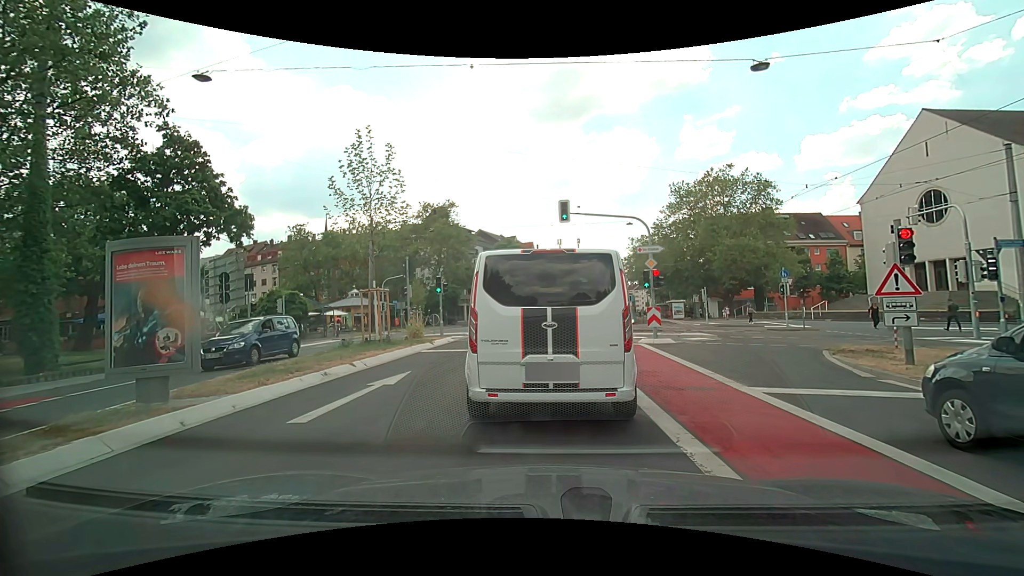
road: secondary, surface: asphalt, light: Day
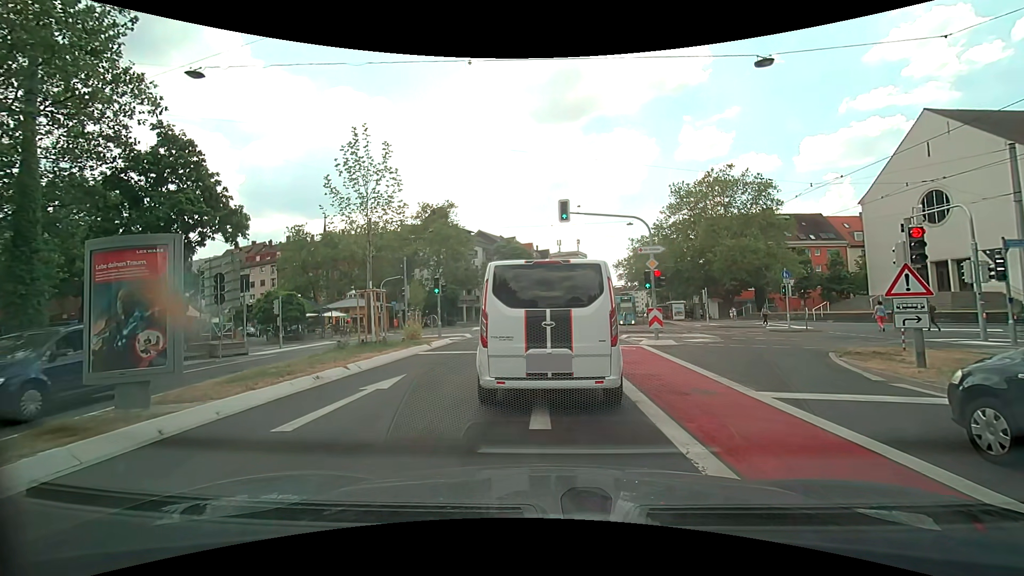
(0.0, +0.3) m; 0°
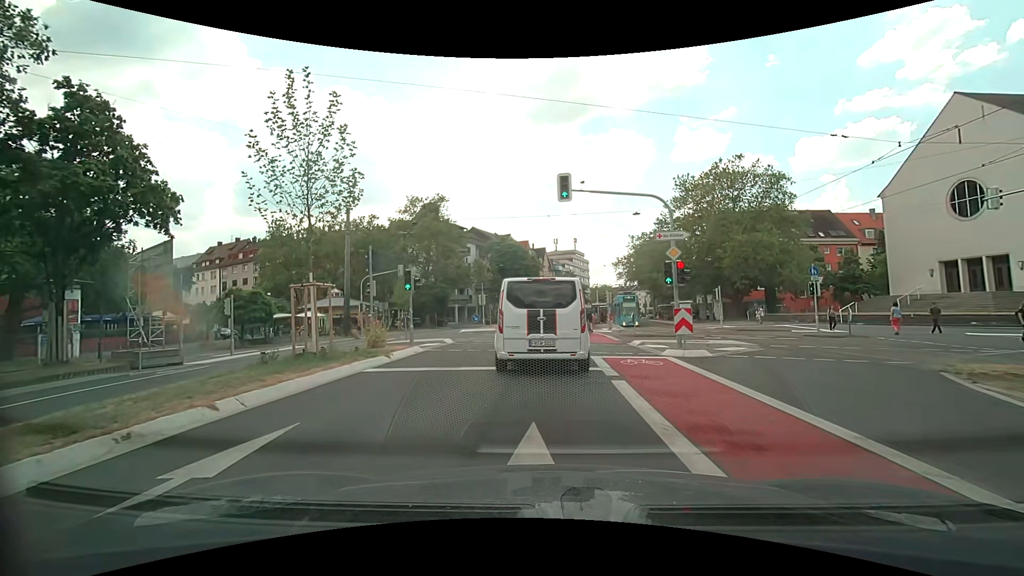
(+0.1, +4.8) m; +2°
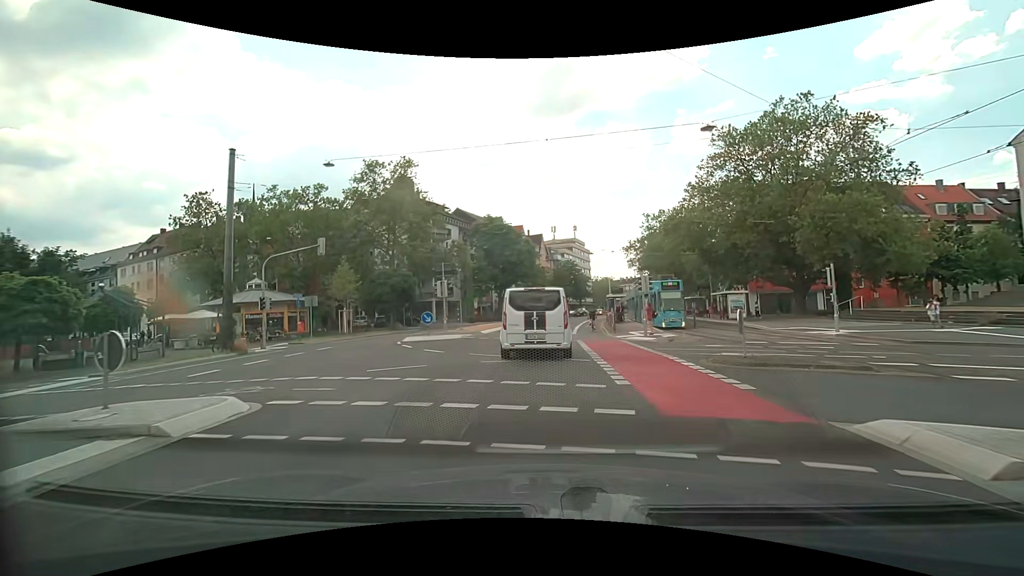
(+0.1, +16.3) m; 0°
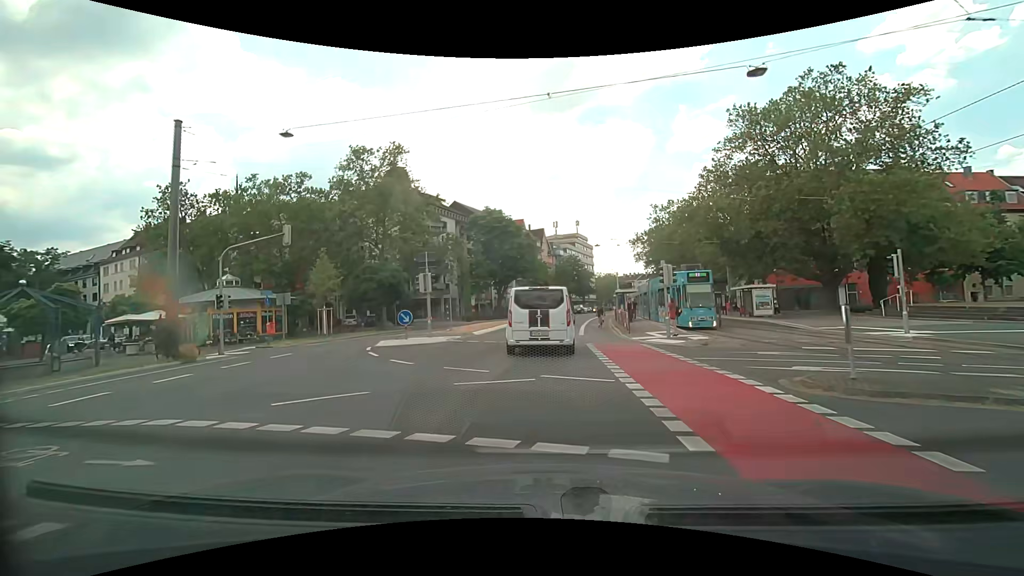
(0.0, +4.3) m; 0°
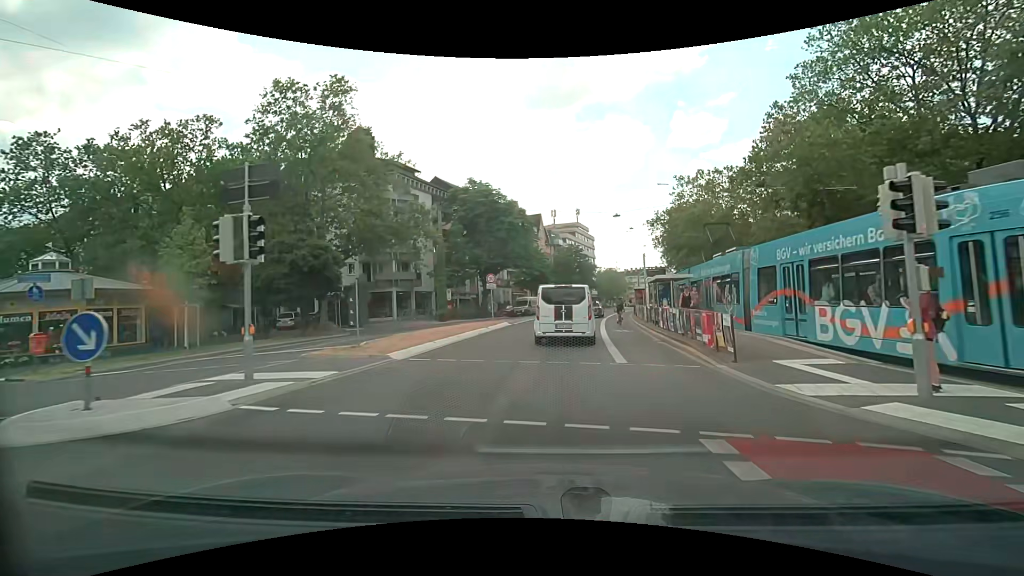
(-0.1, +14.4) m; +1°
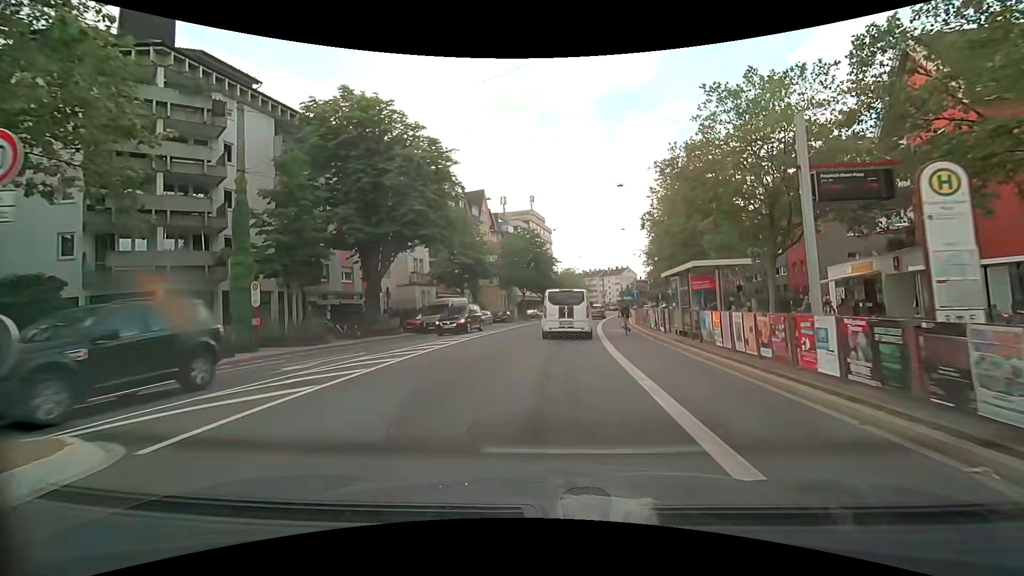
(+1.1, +26.3) m; +5°
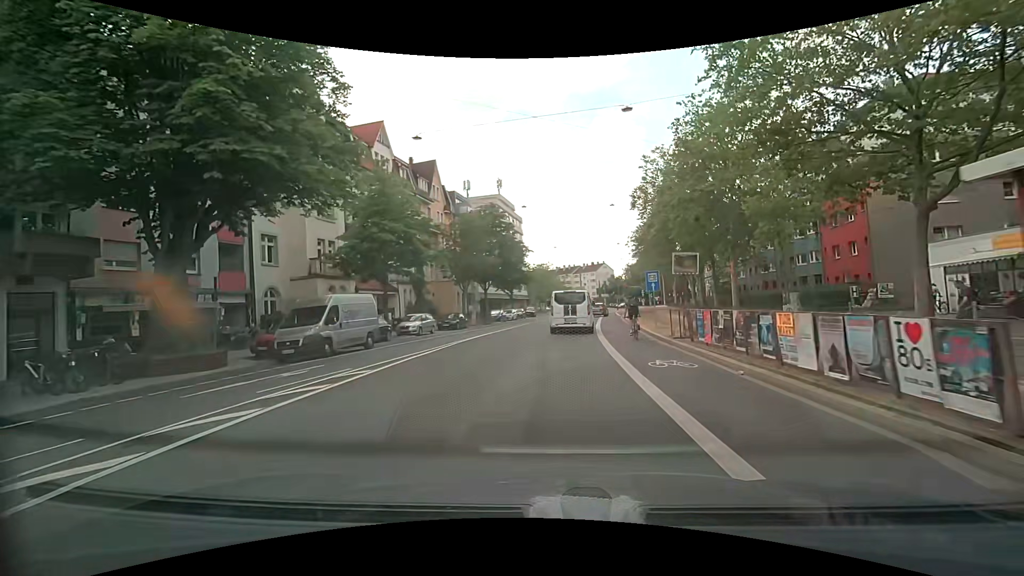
(+0.5, +15.9) m; +3°
(0, +10) (+1, +20) (+1, +30) (+2, +40) (+4, +50) (+5, +60) (+6, +70) (+7, +80) (+9, +89) (+11, +99) m
